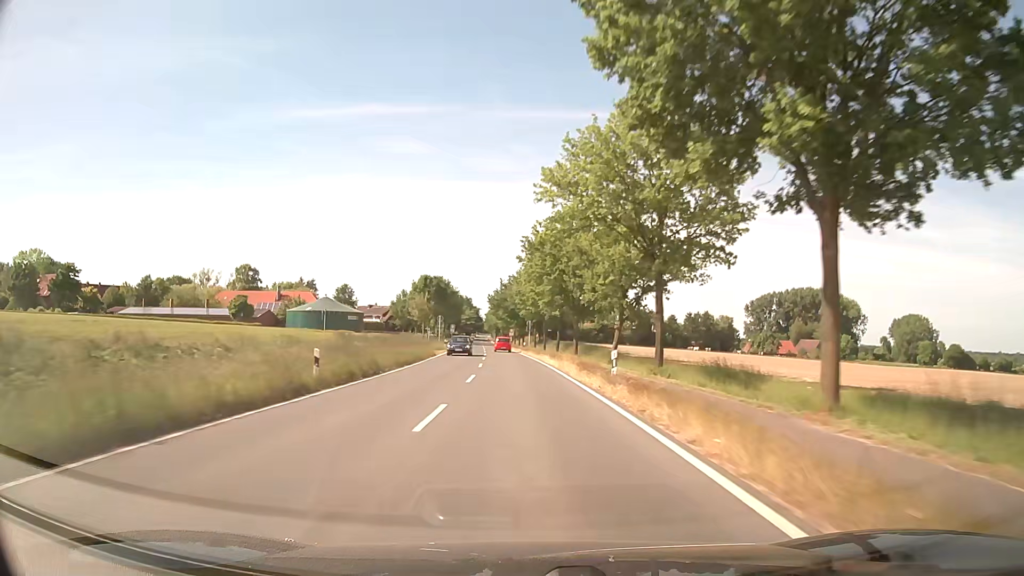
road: secondary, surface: asphalt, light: Day
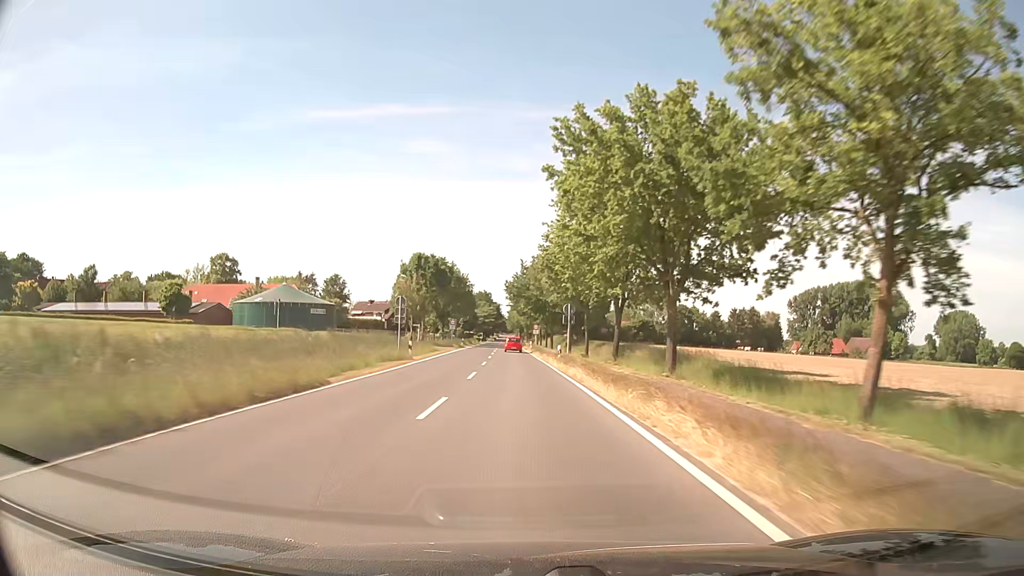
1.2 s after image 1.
(-0.6, +31.8) m; -2°
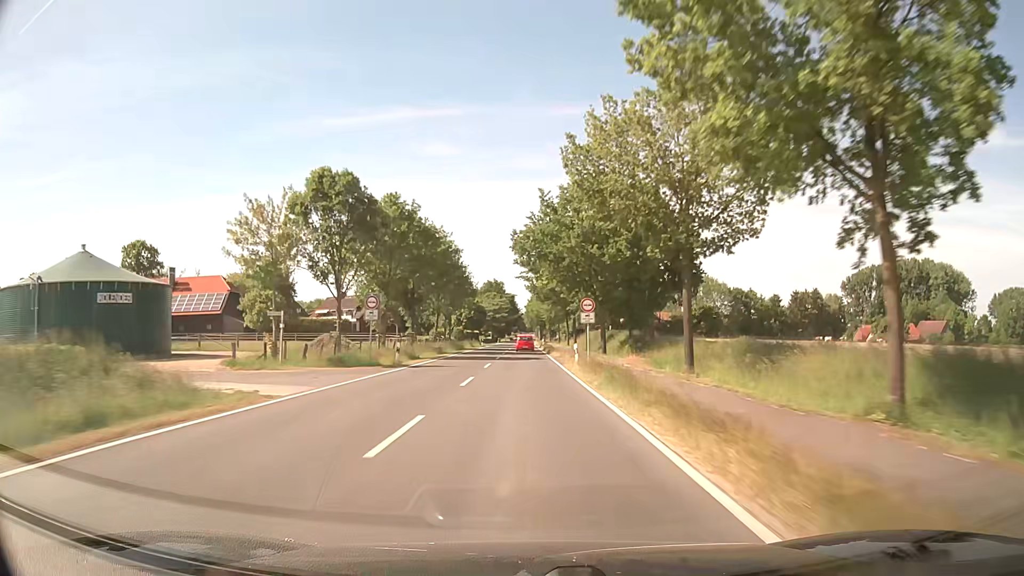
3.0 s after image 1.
(-1.0, +47.6) m; -2°
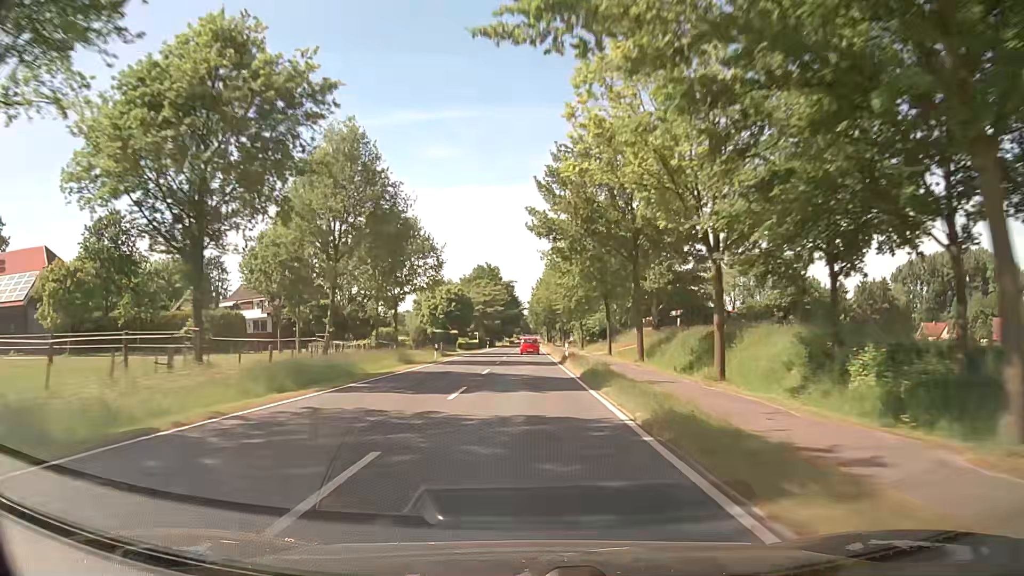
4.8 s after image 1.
(-0.2, +47.5) m; 0°
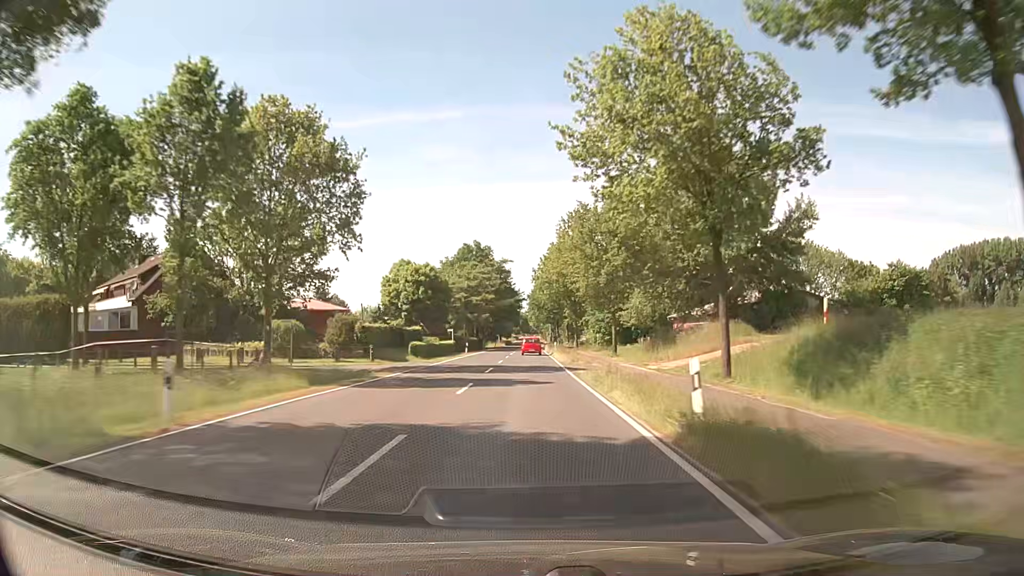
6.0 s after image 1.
(+0.1, +31.6) m; 0°
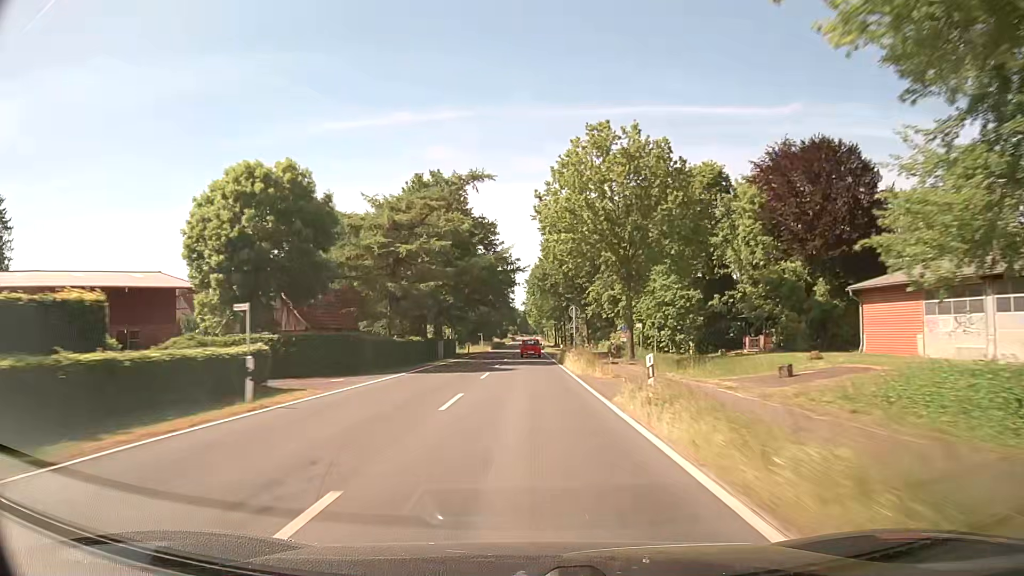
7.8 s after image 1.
(-0.1, +47.4) m; 0°
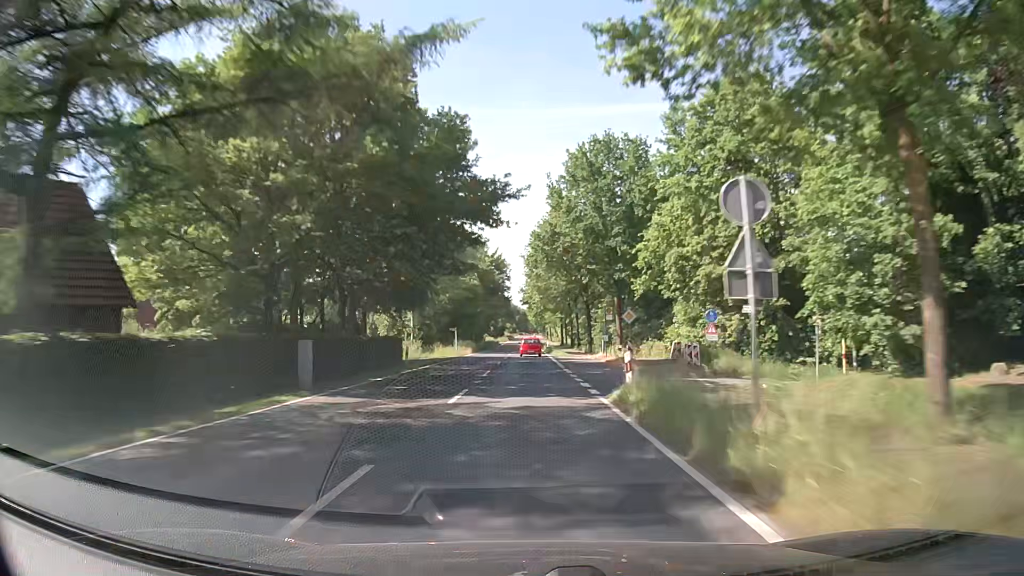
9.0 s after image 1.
(+0.2, +31.6) m; 0°
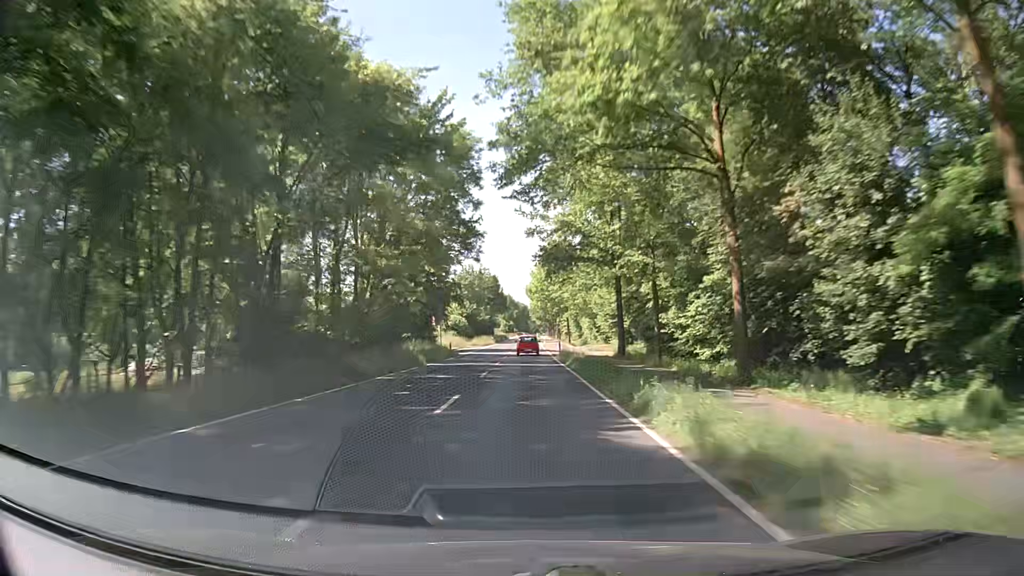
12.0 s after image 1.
(-0.2, +79.1) m; 0°
(0, +10) (0, +20) (0, +30) (0, +40) (0, +50) (-1, +60) (-1, +70) (-1, +80) (-1, +90) (-1, +100) m
